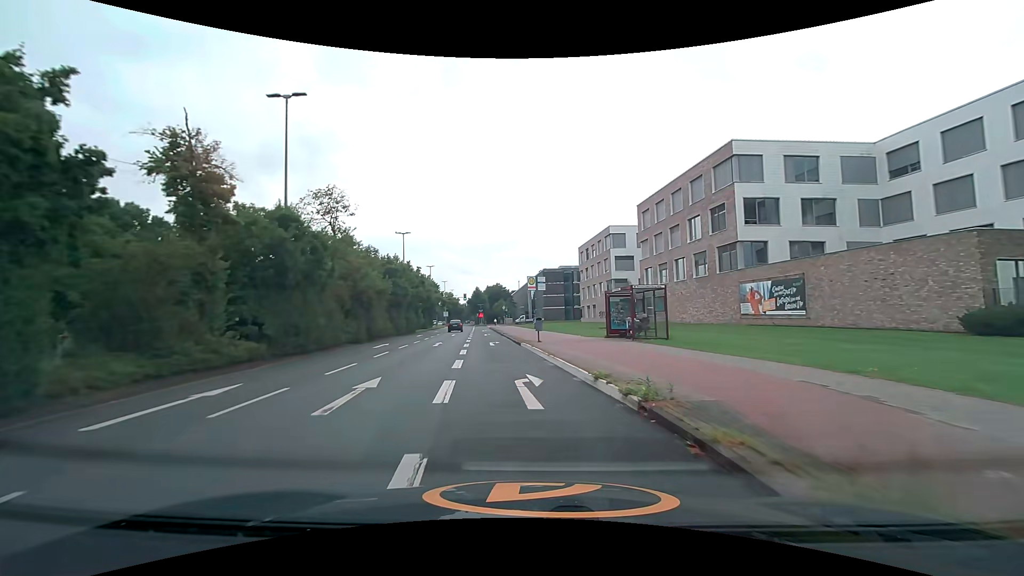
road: secondary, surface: asphalt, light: Day
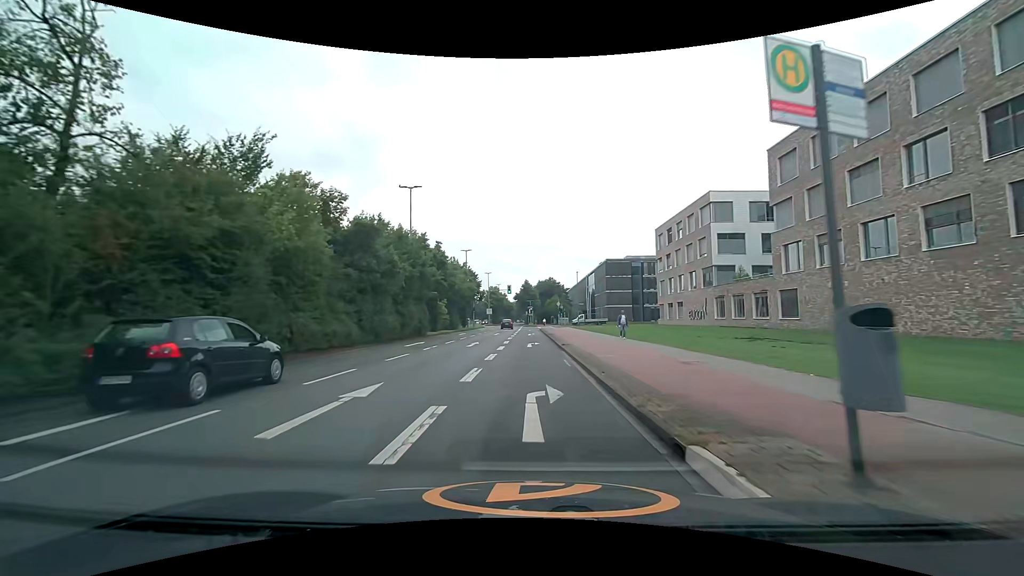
(-1.5, +21.7) m; -6°
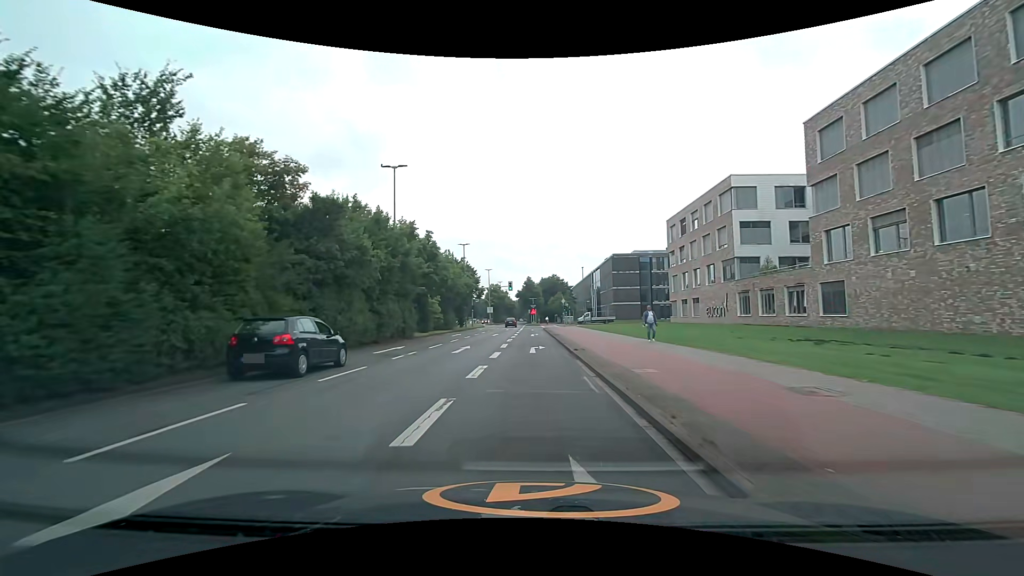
(0.0, +5.5) m; 0°
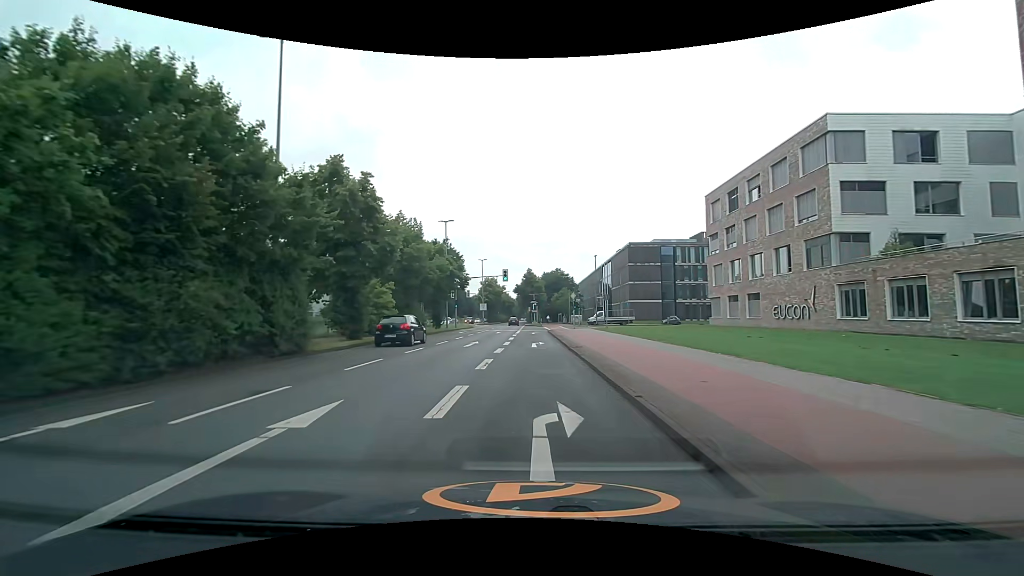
(-0.2, +16.8) m; -1°
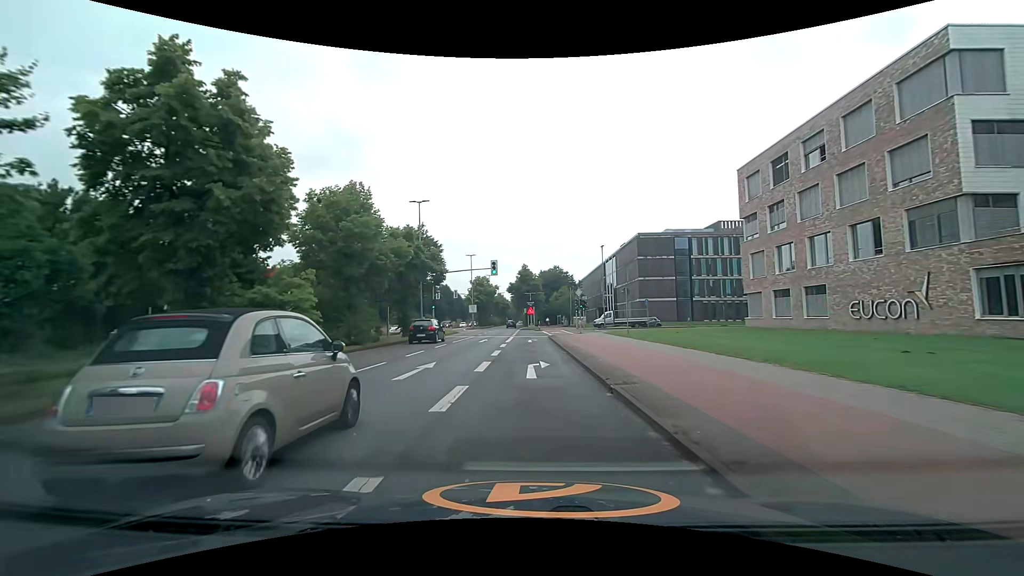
(+0.1, +11.4) m; +1°
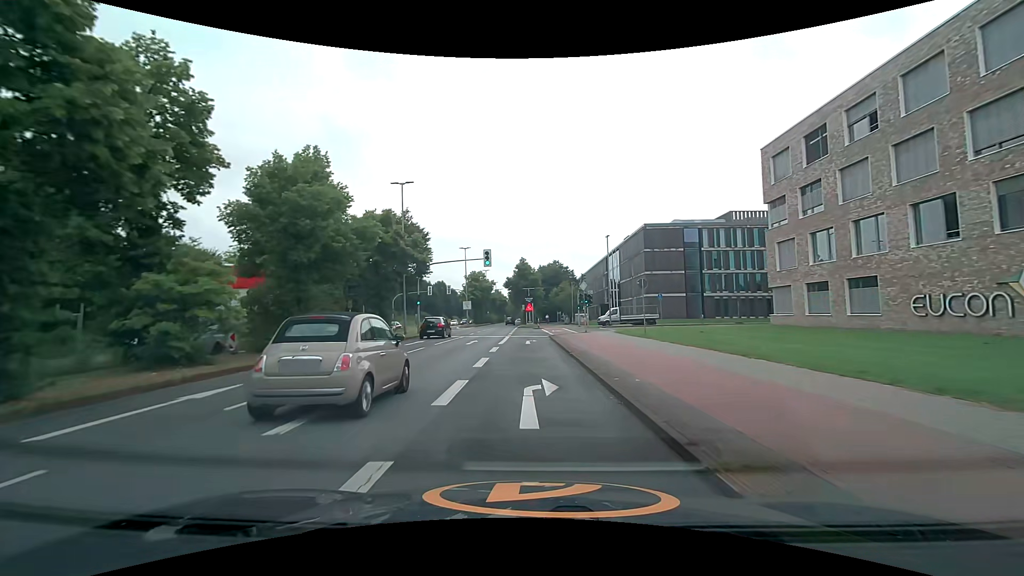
(0.0, +5.5) m; 0°
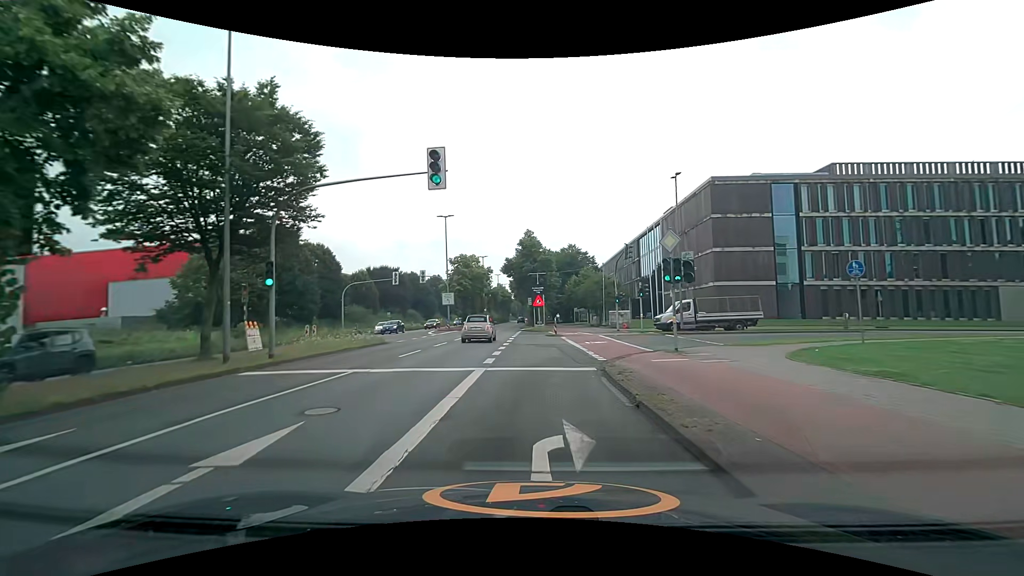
(-0.3, +24.1) m; -1°
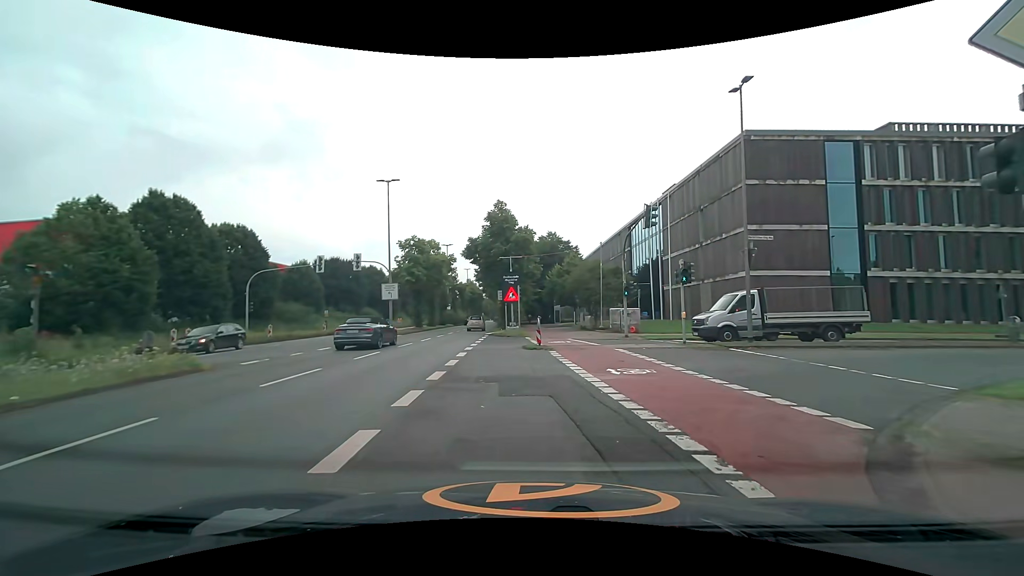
(+0.2, +13.1) m; +3°
(+2, +10) (+10, +15) (+19, +19) (+29, +21) (+39, +22) (+49, +23) (+59, +23) (+69, +24) (+79, +24) (+89, +25) m
